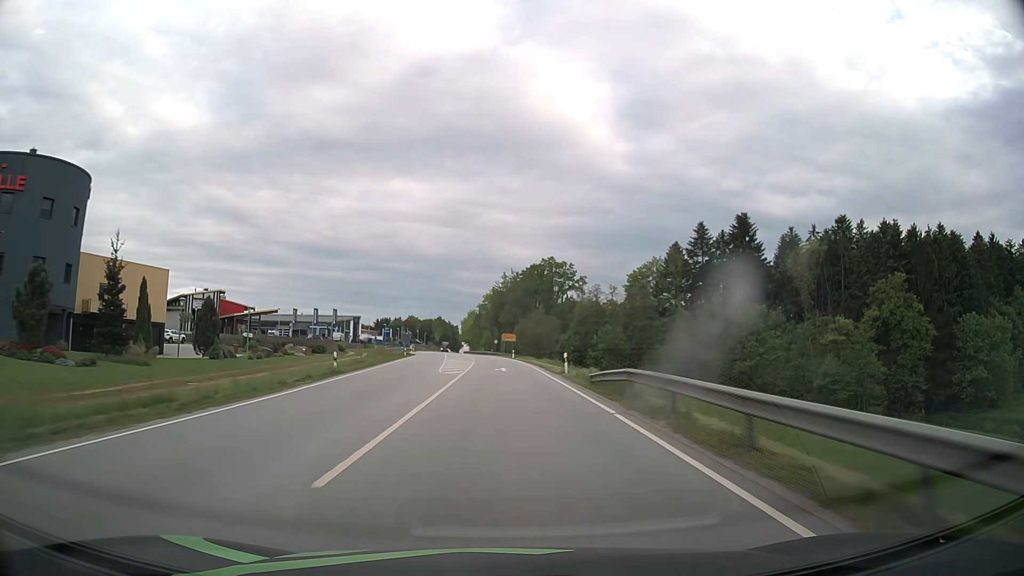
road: primary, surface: asphalt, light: Day
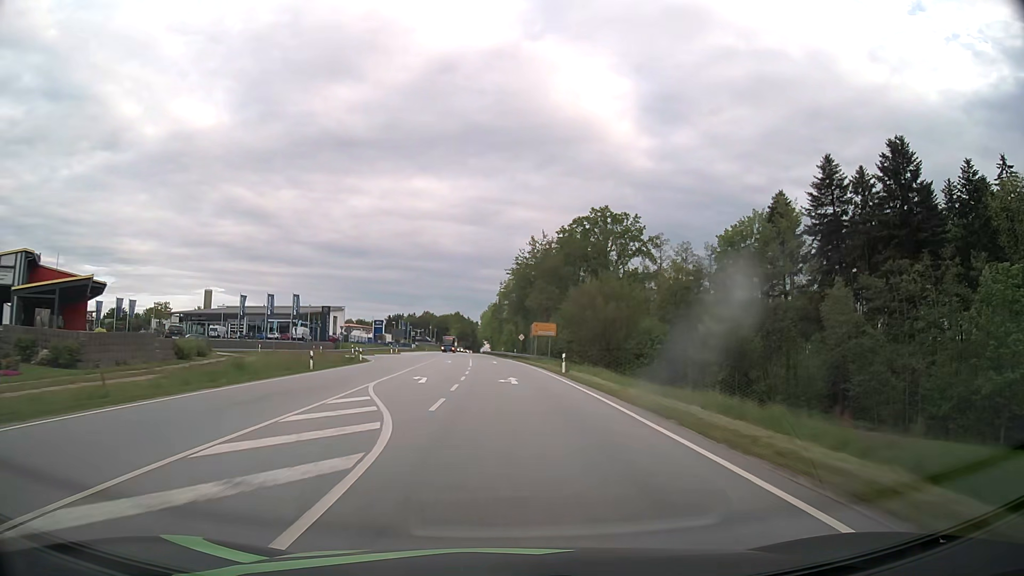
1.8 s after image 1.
(-0.8, +47.4) m; -2°
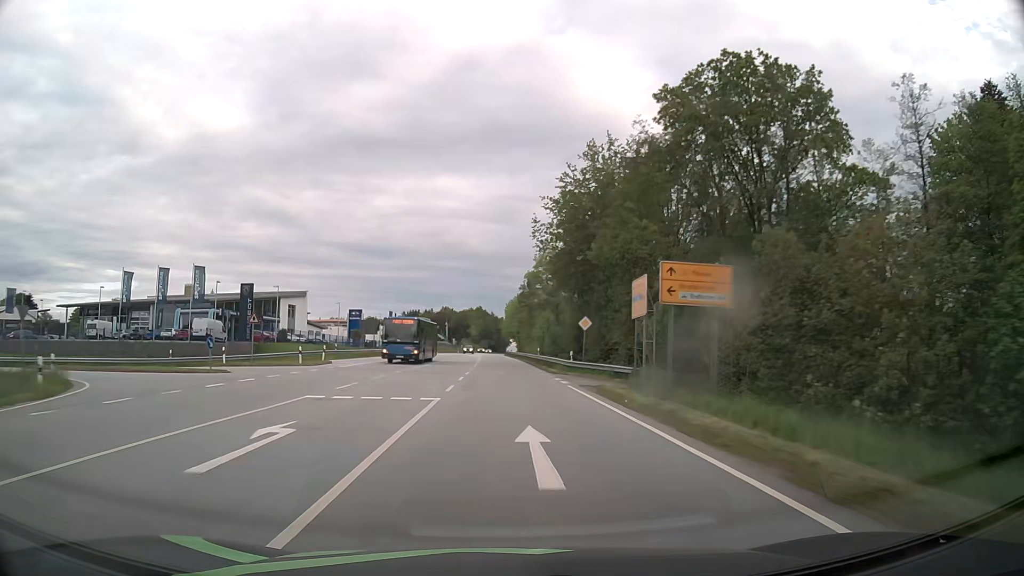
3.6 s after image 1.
(-0.9, +47.5) m; -2°
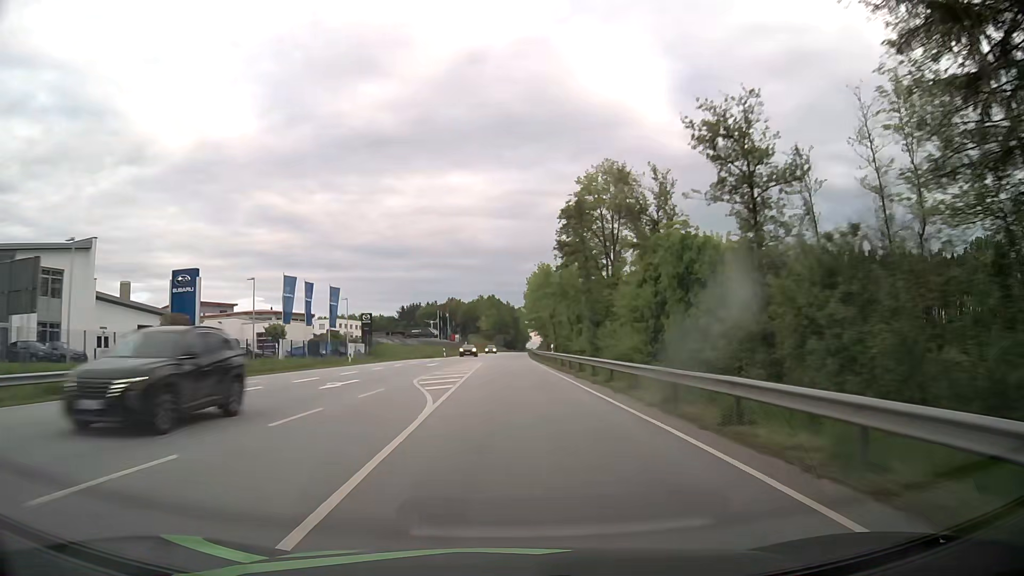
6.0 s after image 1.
(-1.1, +63.5) m; -2°
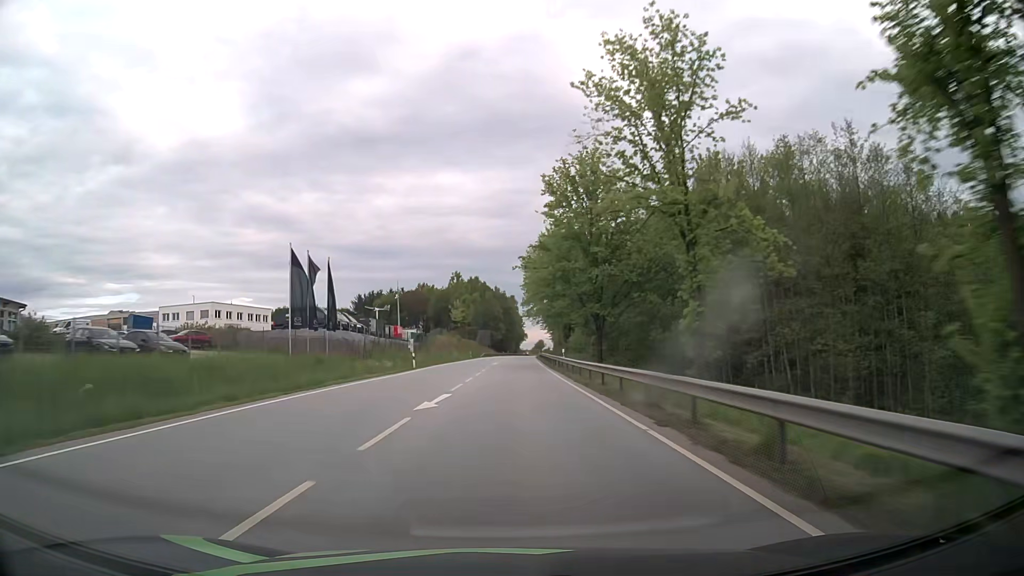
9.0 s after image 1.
(+0.3, +79.3) m; +1°
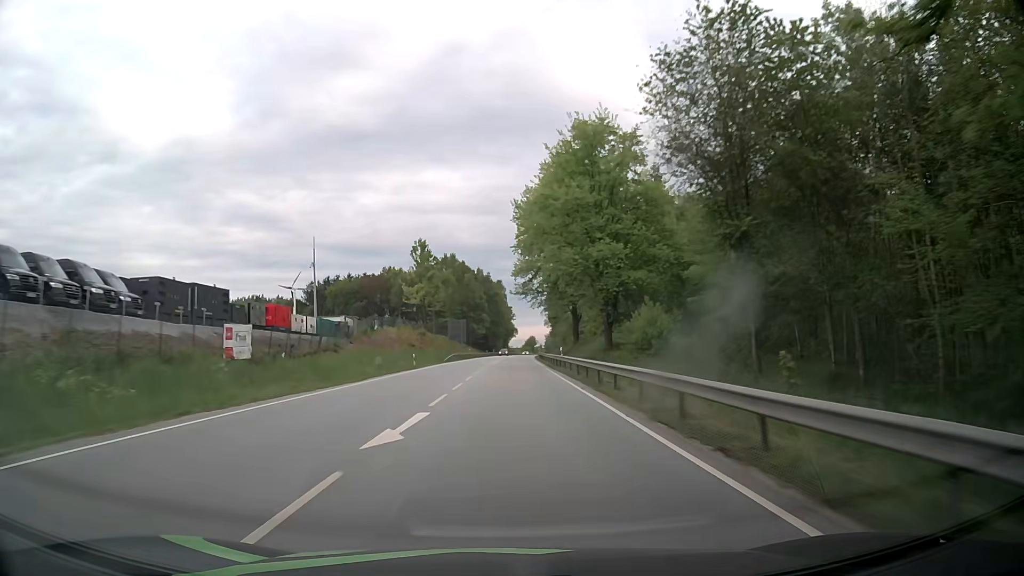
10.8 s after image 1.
(+0.8, +47.6) m; +1°
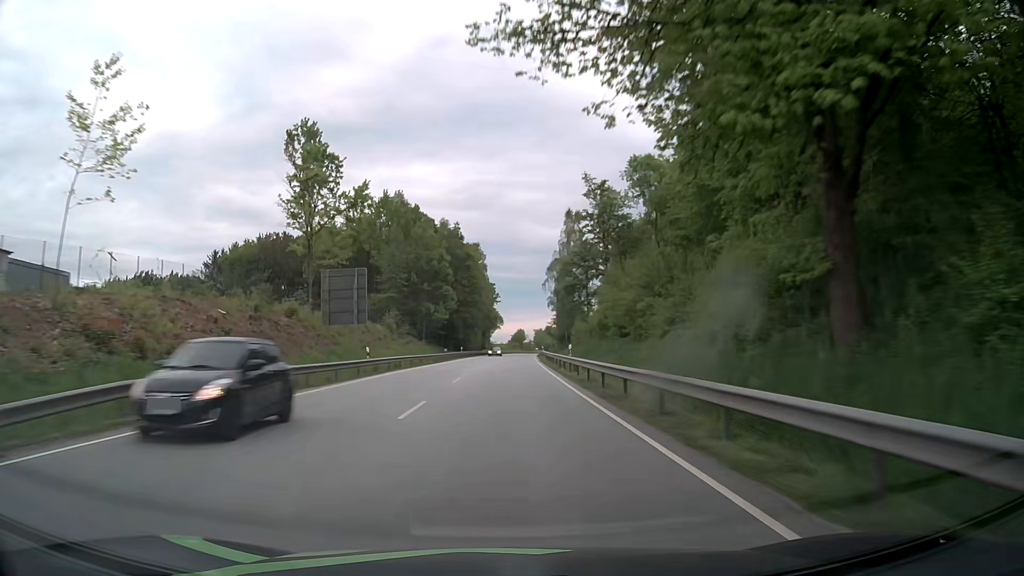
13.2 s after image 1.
(+0.8, +63.5) m; +1°
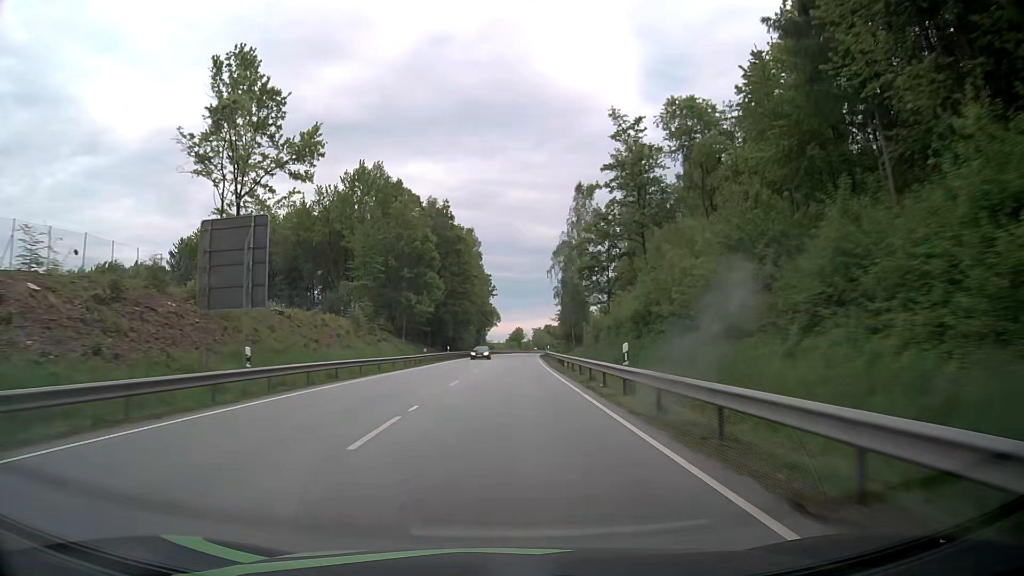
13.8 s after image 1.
(0.0, +15.9) m; 0°
(0, +10) (0, +20) (0, +30) (+1, +40) (+1, +50) (+1, +60) (+1, +70) (+2, +80) (+2, +90) (+3, +100) m
